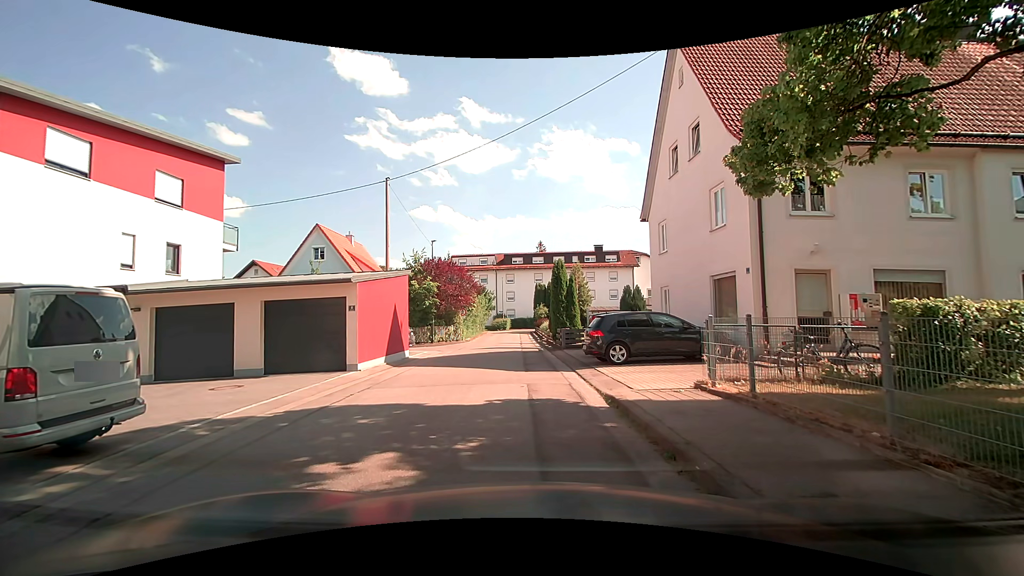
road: residential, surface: asphalt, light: Day
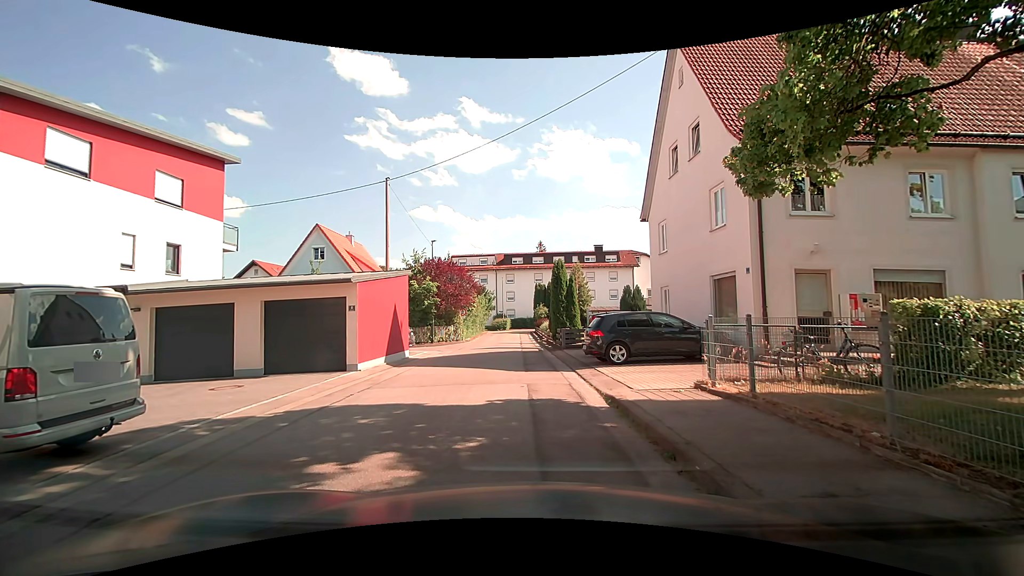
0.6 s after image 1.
(0.0, 0.0) m; 0°
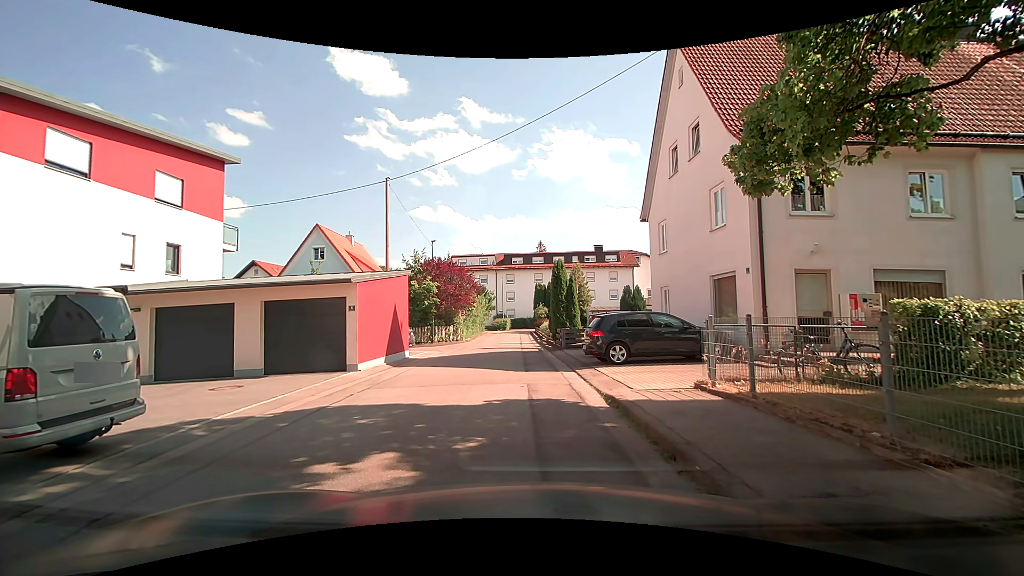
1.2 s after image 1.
(0.0, 0.0) m; 0°
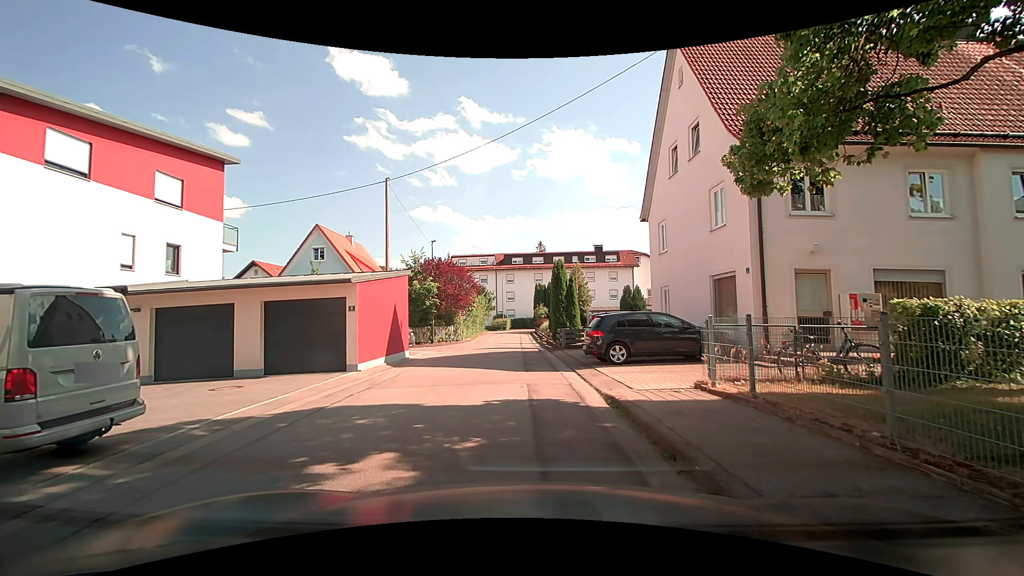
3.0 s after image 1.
(0.0, 0.0) m; 0°
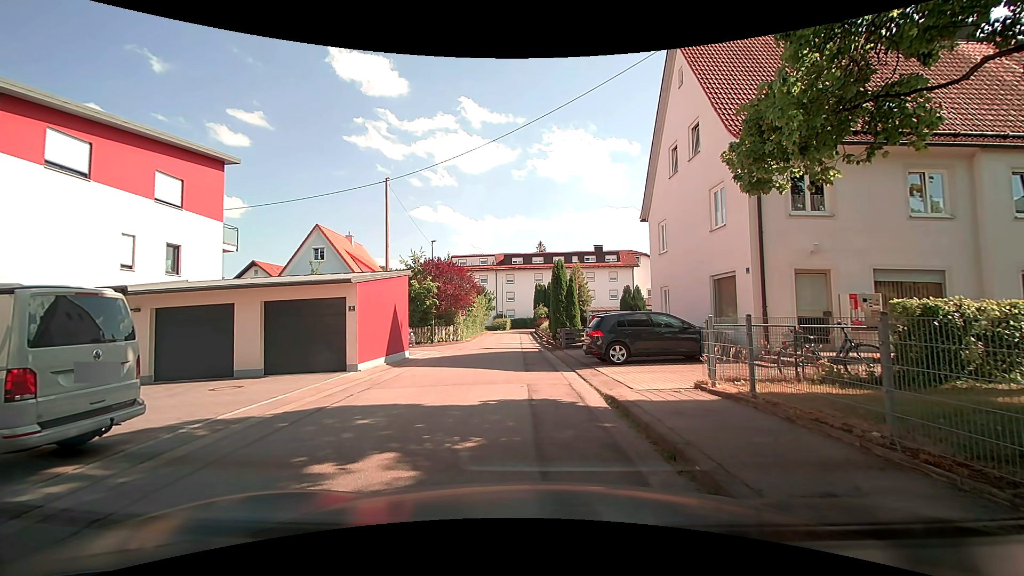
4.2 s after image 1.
(0.0, 0.0) m; 0°
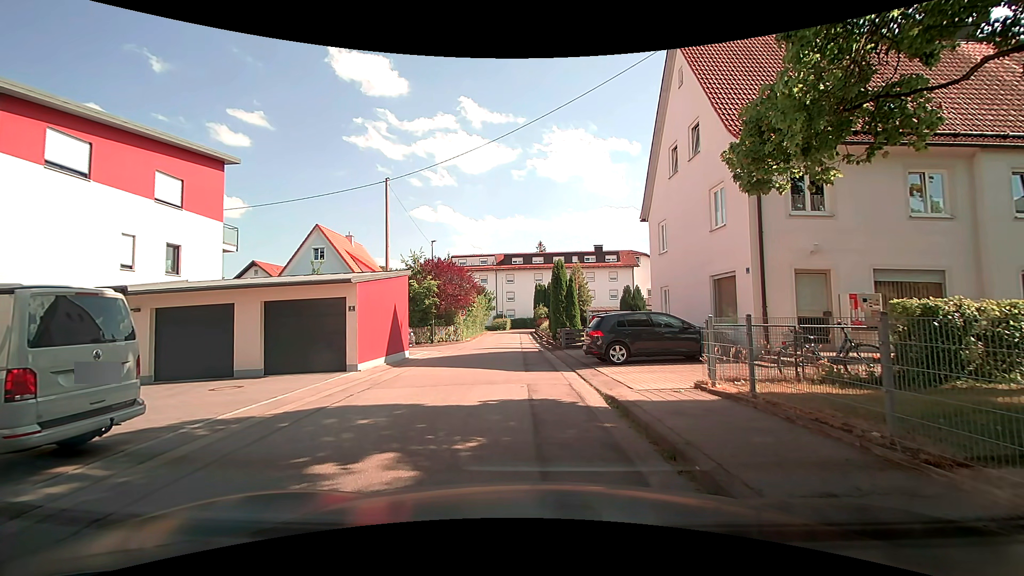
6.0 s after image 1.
(0.0, 0.0) m; 0°
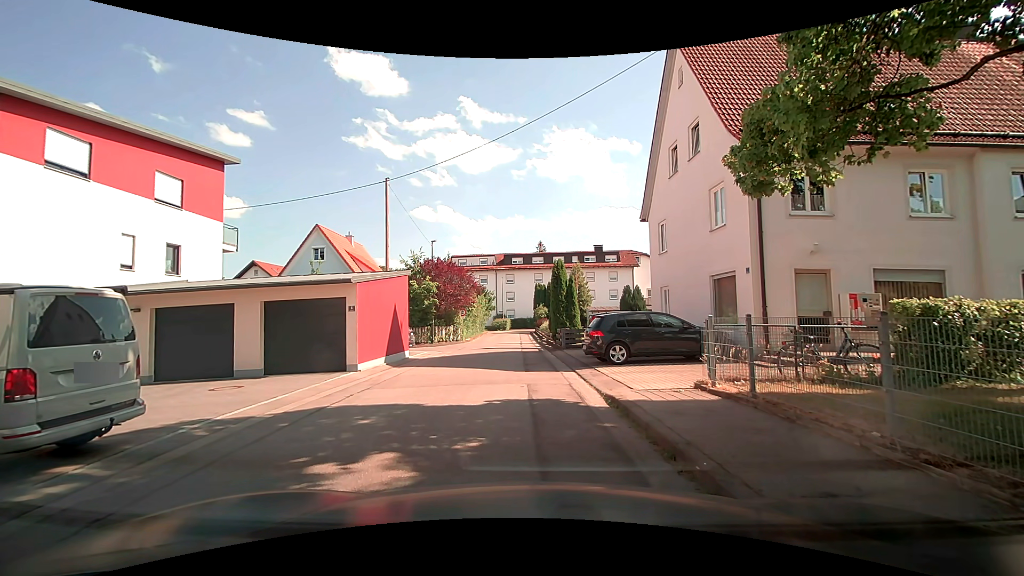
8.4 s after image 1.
(0.0, 0.0) m; 0°
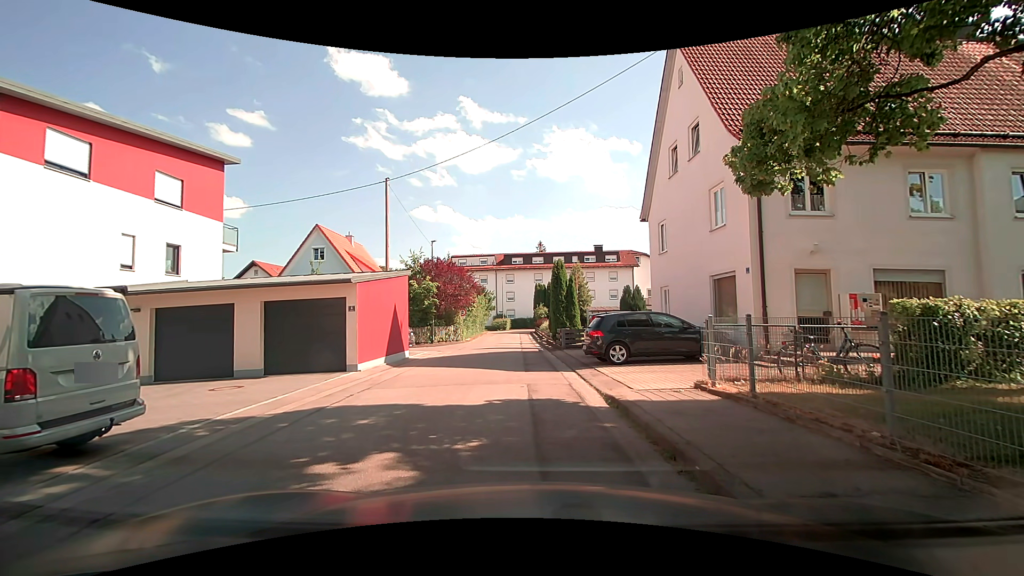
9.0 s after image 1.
(0.0, 0.0) m; 0°
